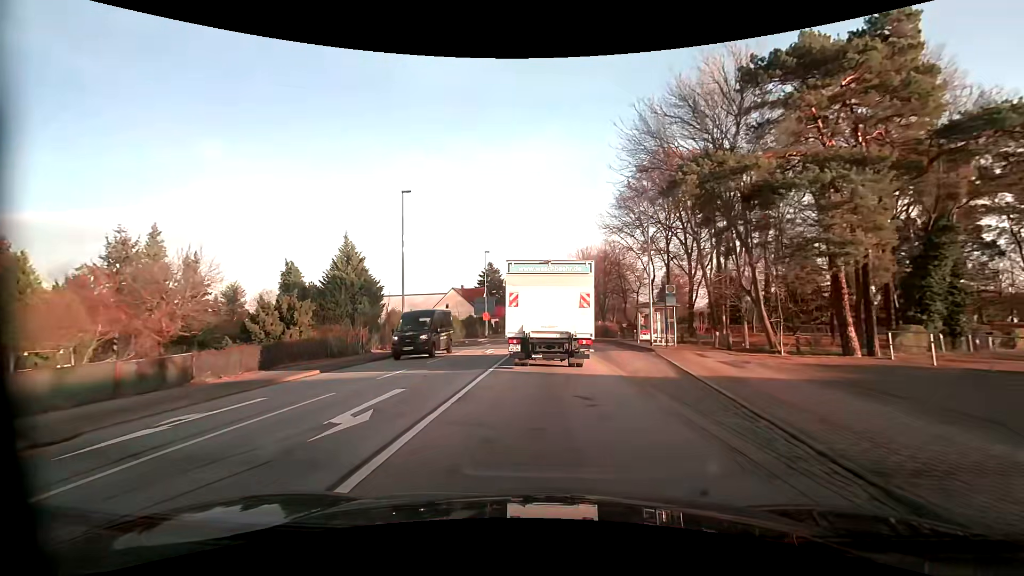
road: primary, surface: asphalt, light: Day
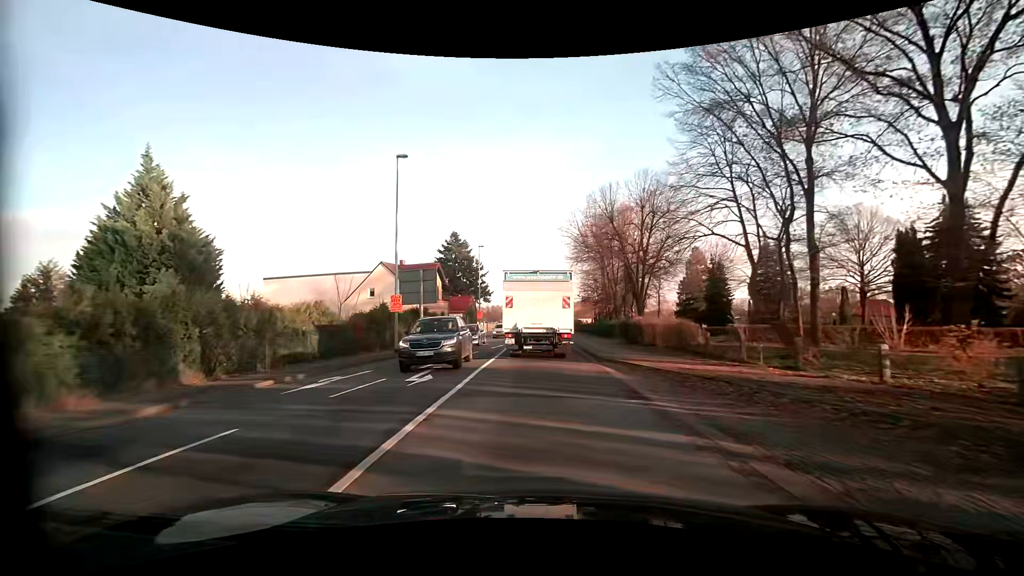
(+0.6, +34.2) m; +1°
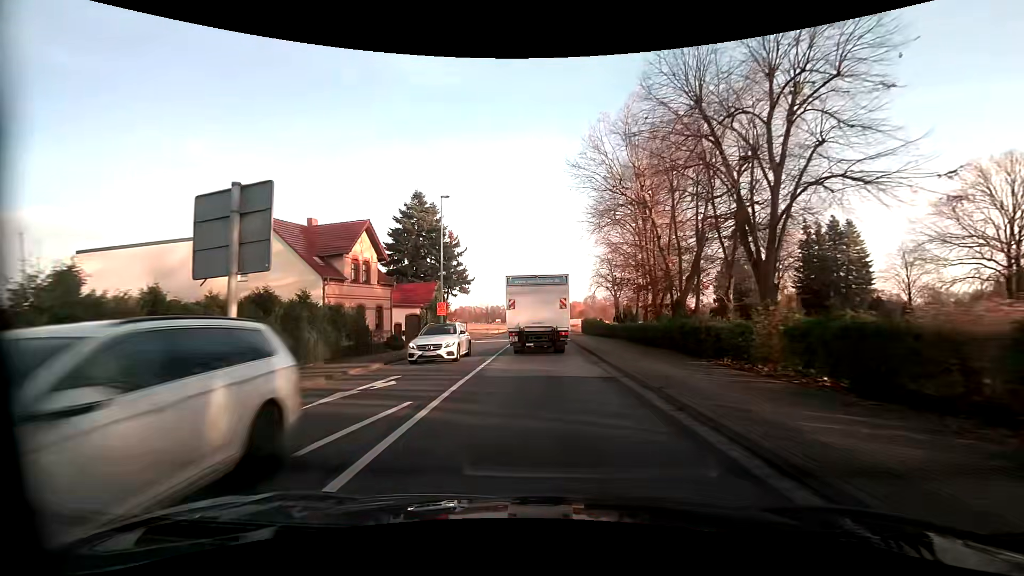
(+0.1, +22.9) m; 0°
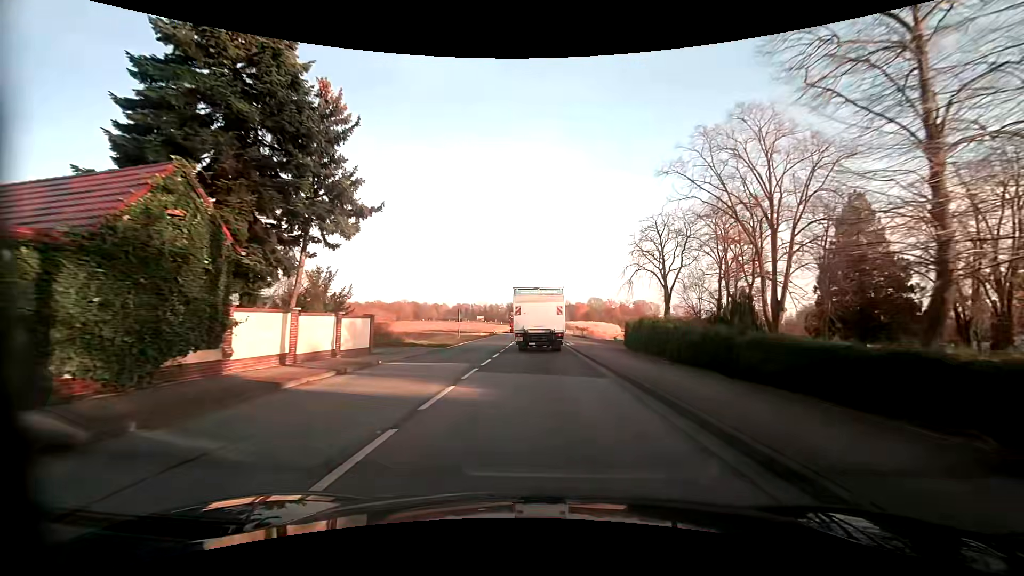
(-0.2, +32.0) m; 0°
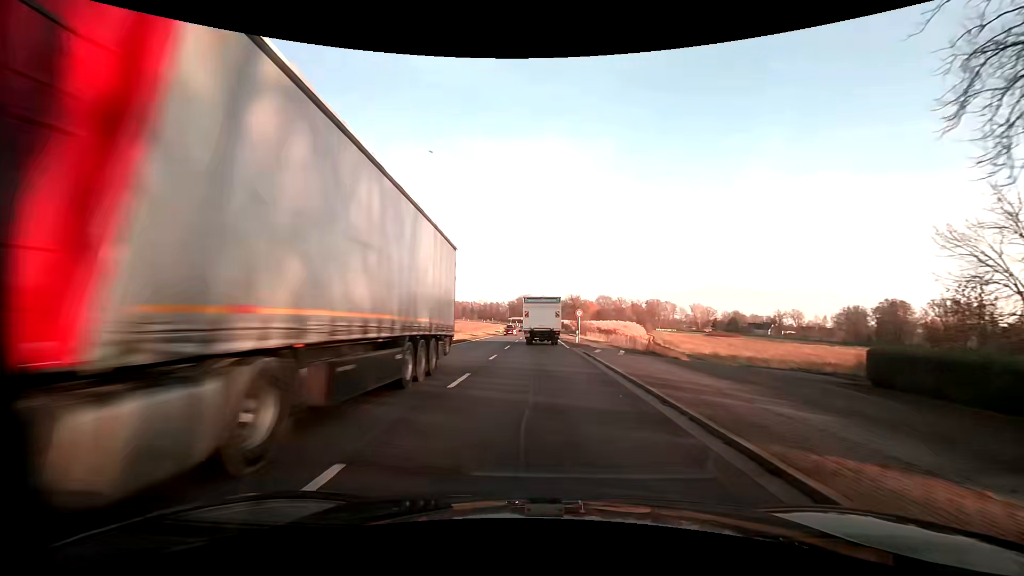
(-0.2, +42.8) m; 0°
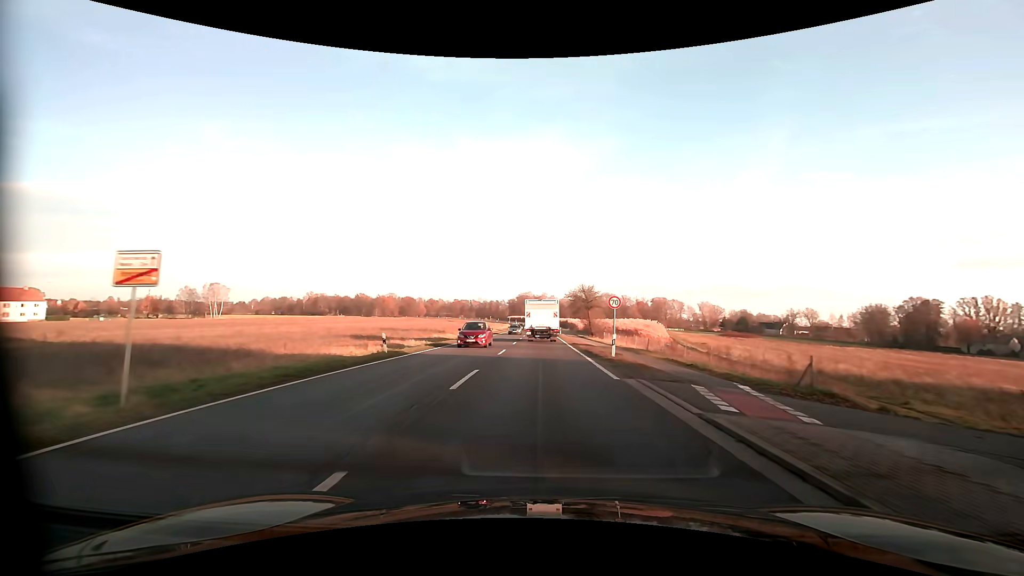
(-0.1, +18.3) m; 0°
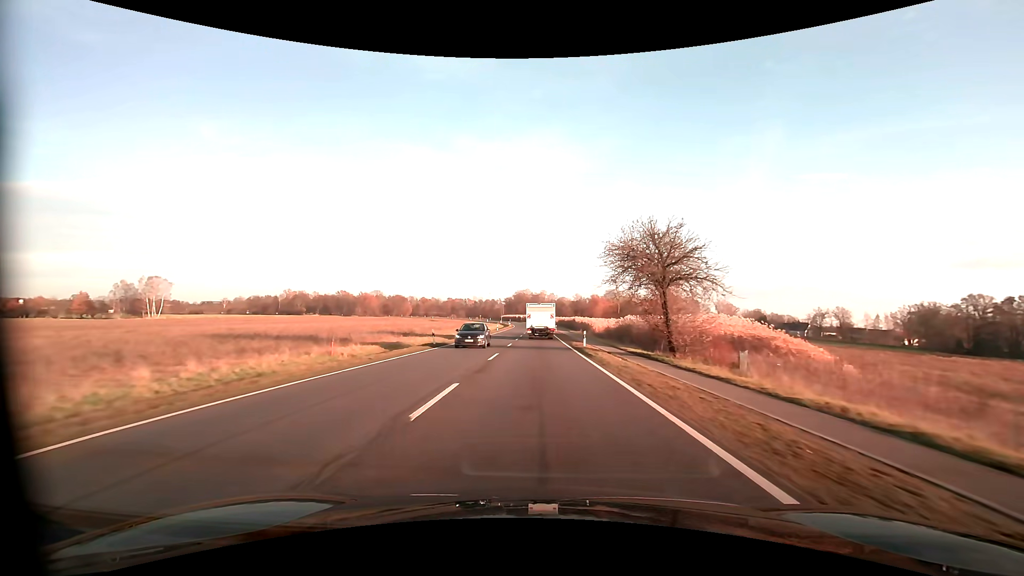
(+0.3, +39.6) m; 0°
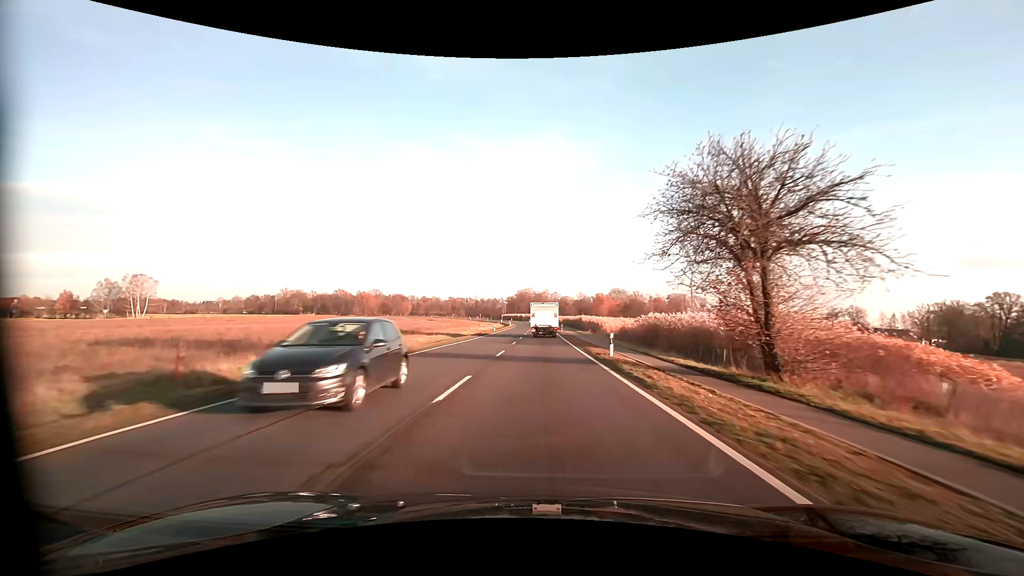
(0.0, +10.5) m; 0°
(0, +10) (0, +20) (0, +30) (0, +40) (0, +50) (0, +60) (0, +70) (0, +80) (0, +90) (+1, +100) m
